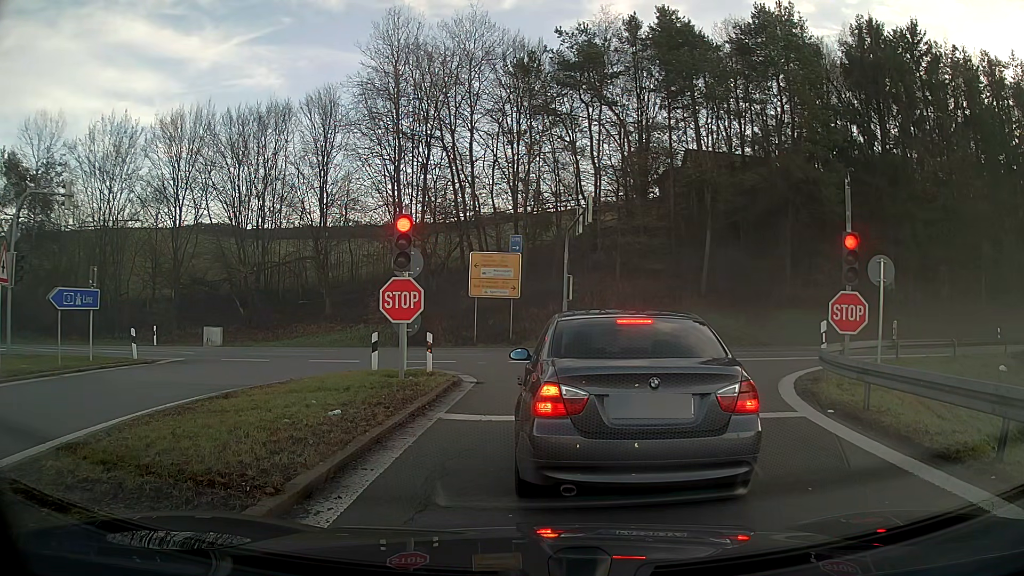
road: motorway_link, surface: asphalt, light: Day
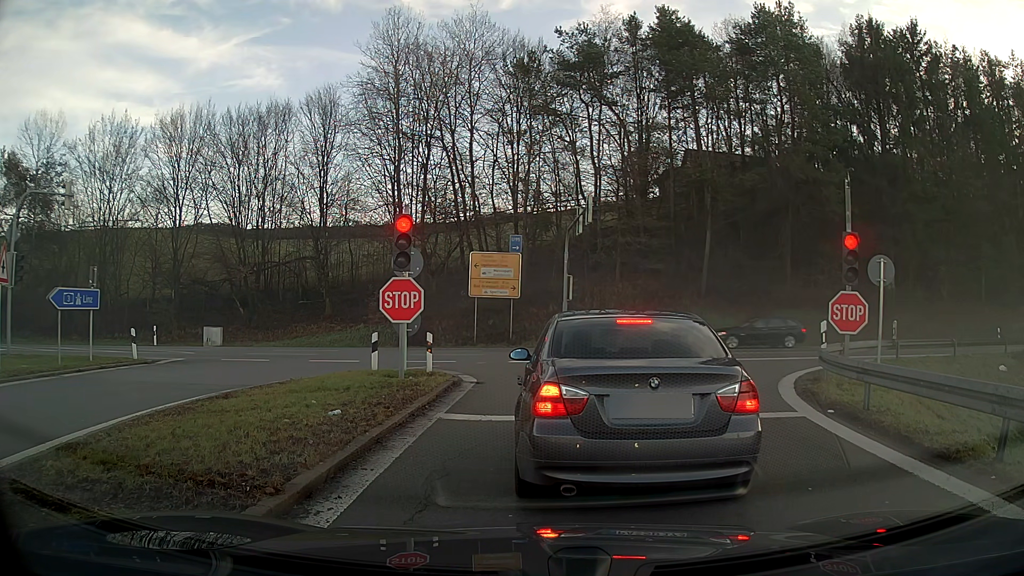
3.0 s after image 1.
(0.0, 0.0) m; 0°
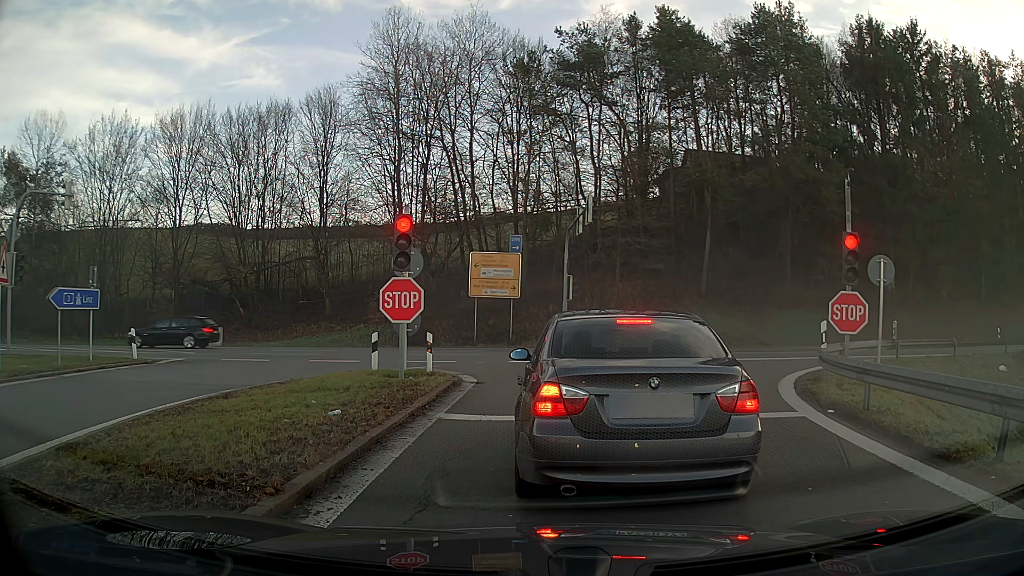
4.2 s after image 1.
(0.0, 0.0) m; 0°
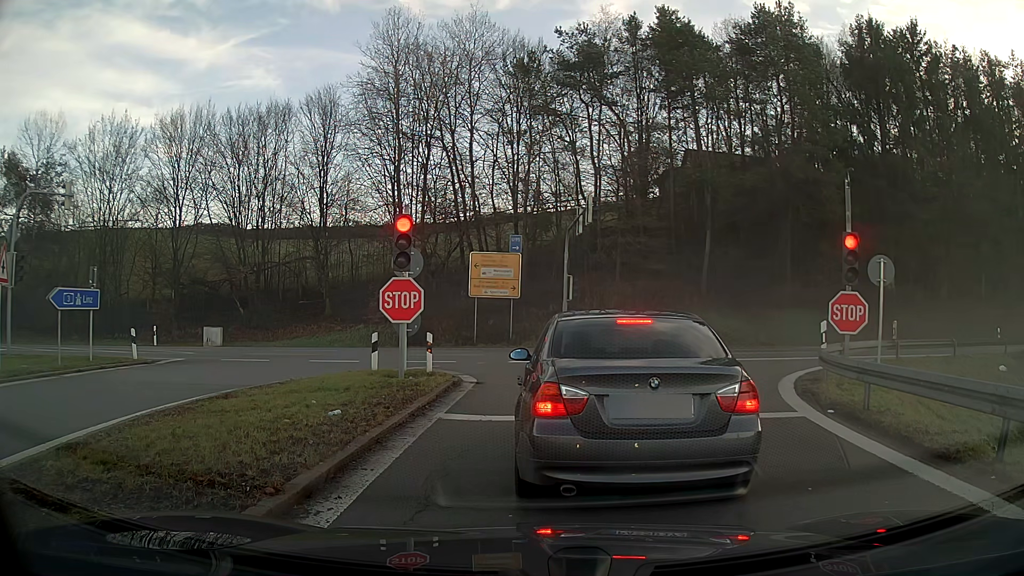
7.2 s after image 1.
(0.0, 0.0) m; 0°
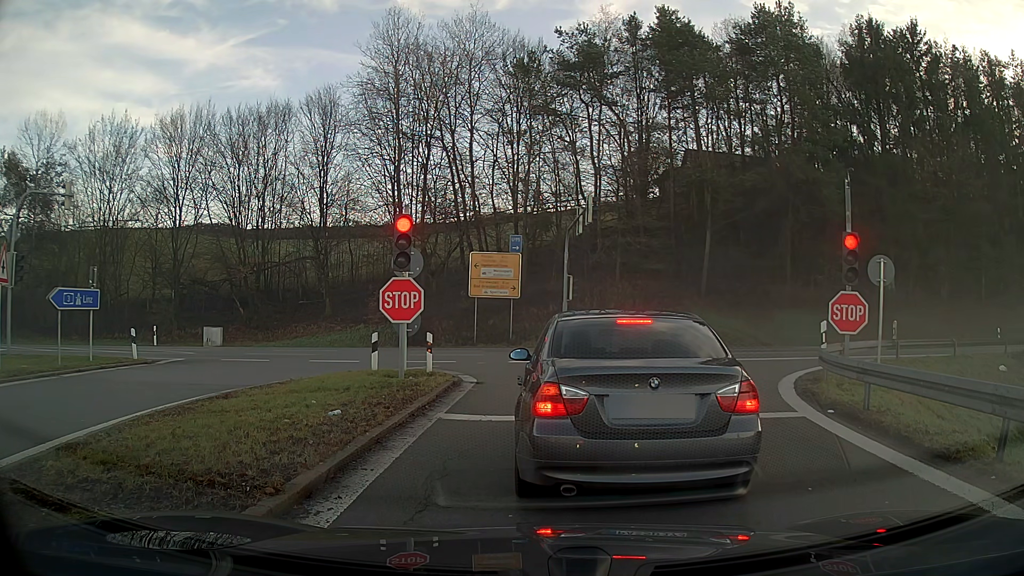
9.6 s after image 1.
(0.0, 0.0) m; 0°
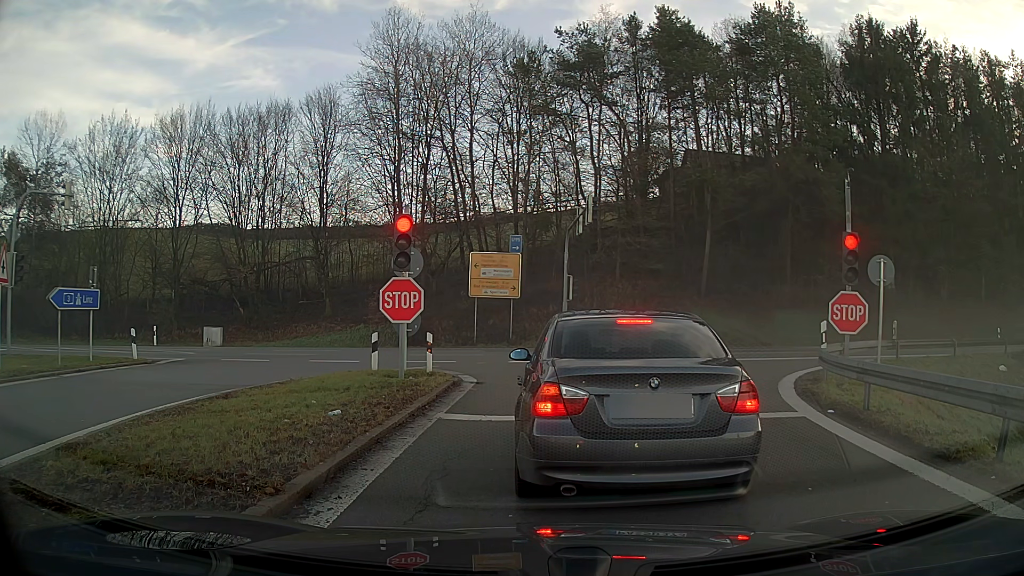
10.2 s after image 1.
(0.0, 0.0) m; 0°
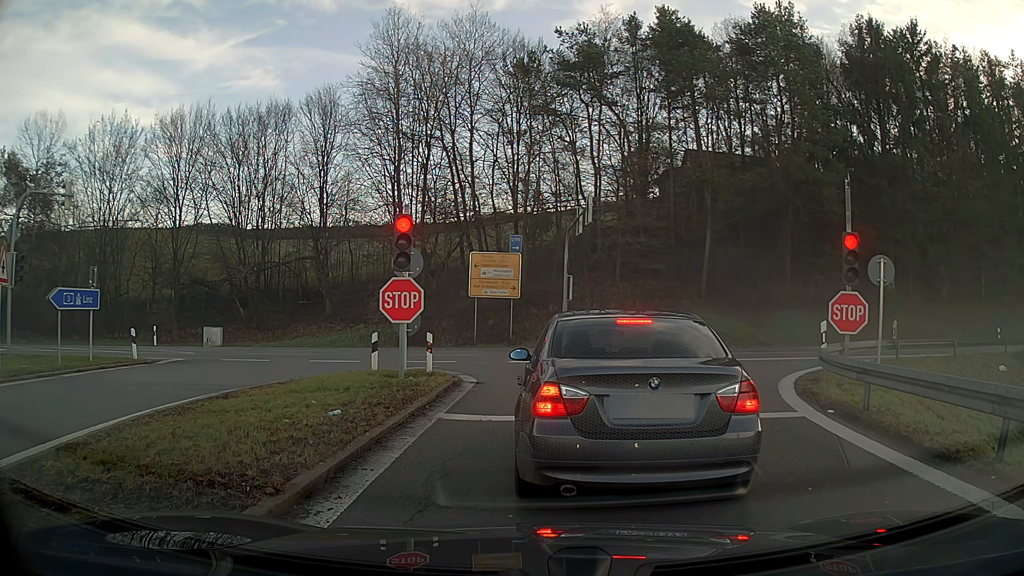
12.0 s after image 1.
(0.0, 0.0) m; 0°
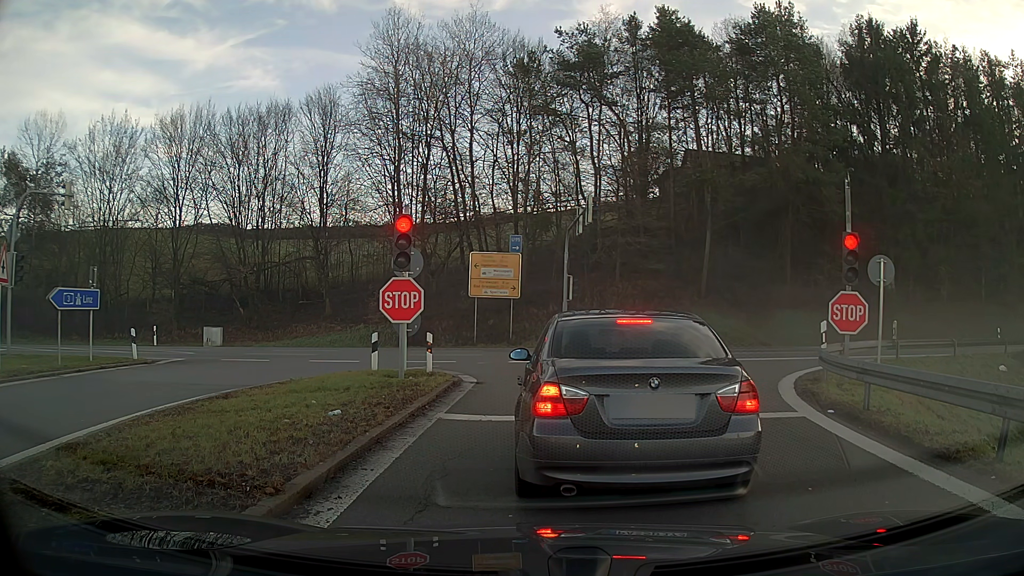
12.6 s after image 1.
(0.0, 0.0) m; 0°
